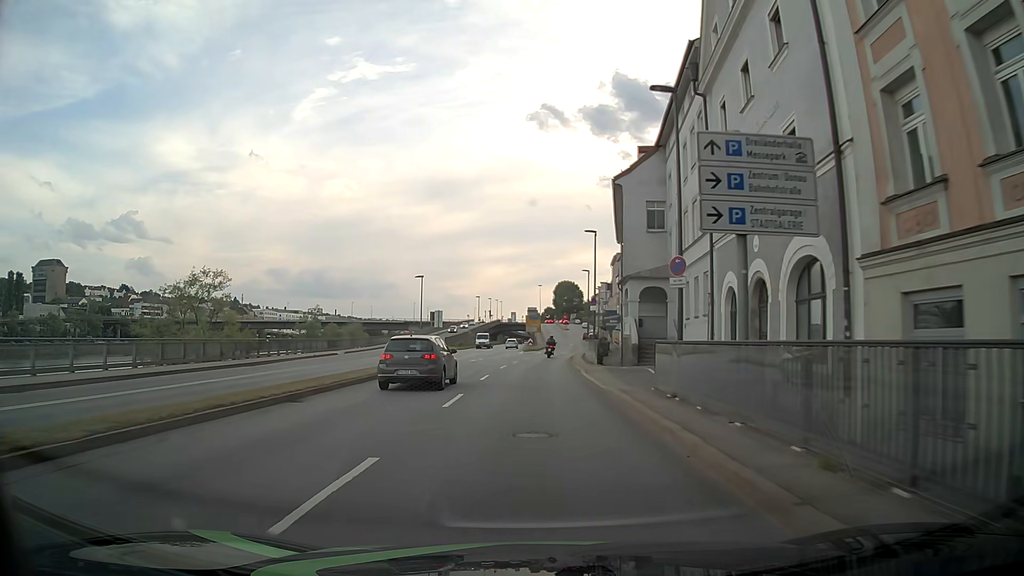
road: primary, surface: asphalt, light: Day
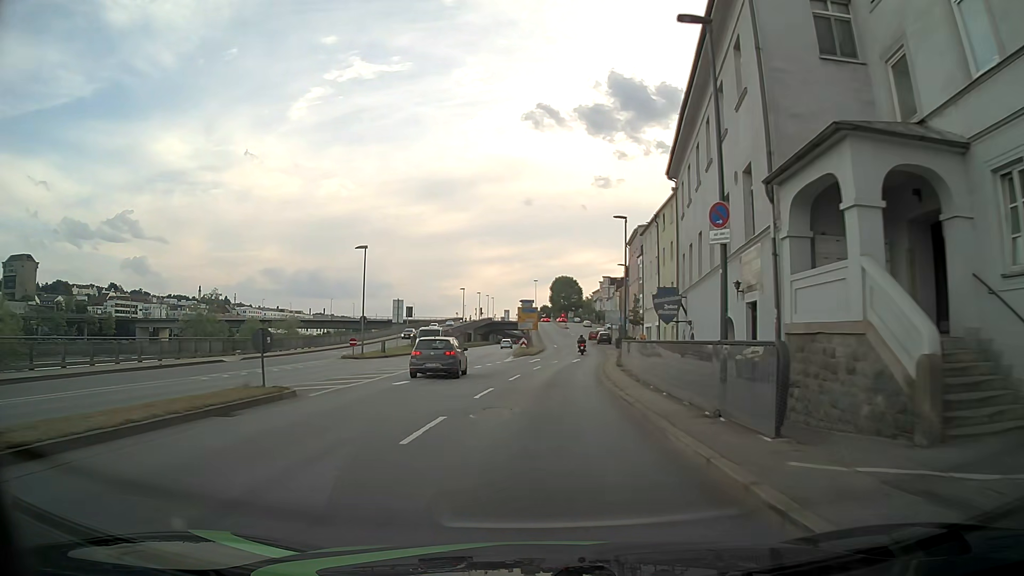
(0.0, +23.0) m; +1°
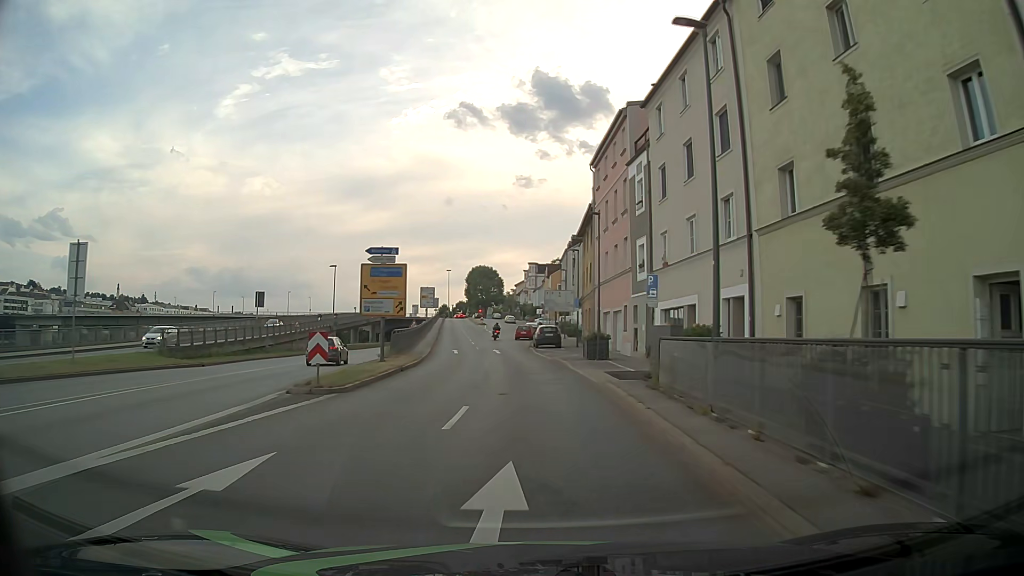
(+2.2, +38.1) m; +7°
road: primary_link
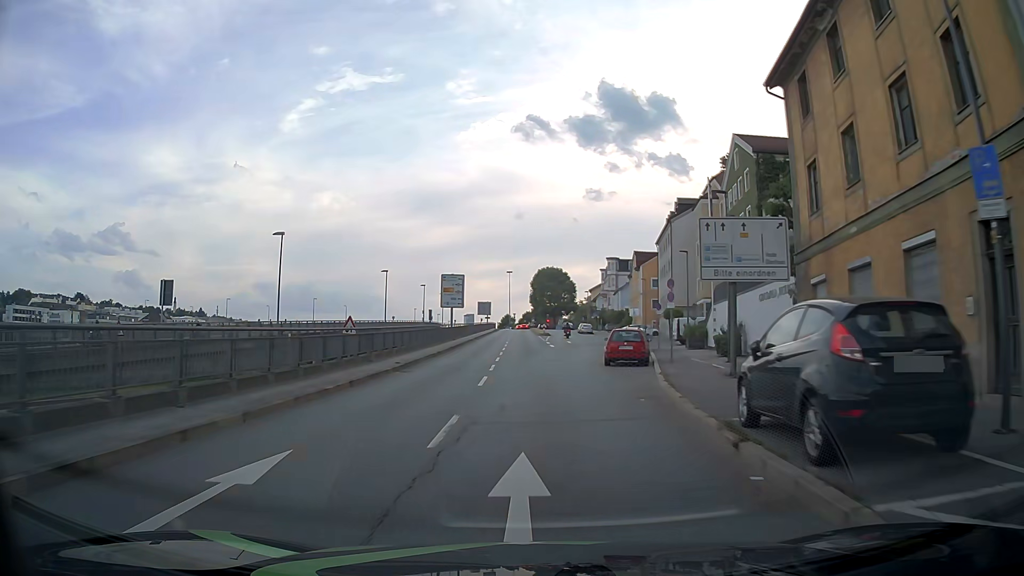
(-1.6, +37.8) m; -6°
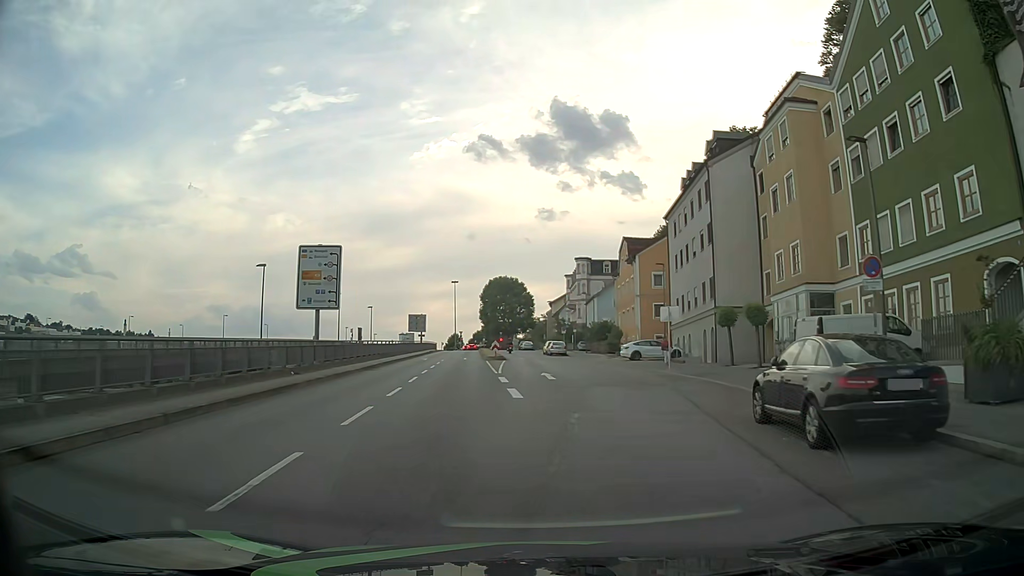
(+0.3, +29.8) m; +4°
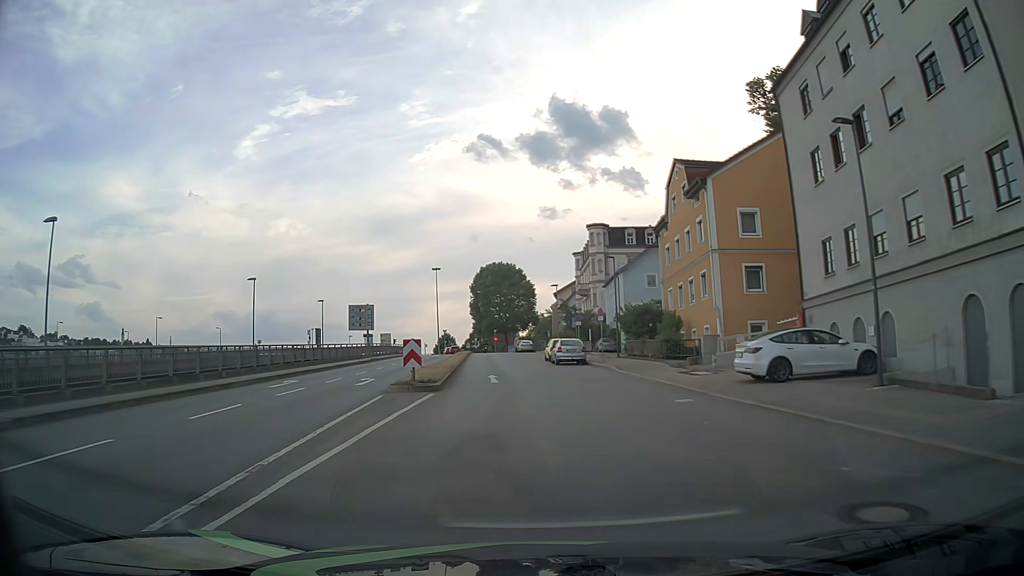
(+0.7, +29.7) m; 0°
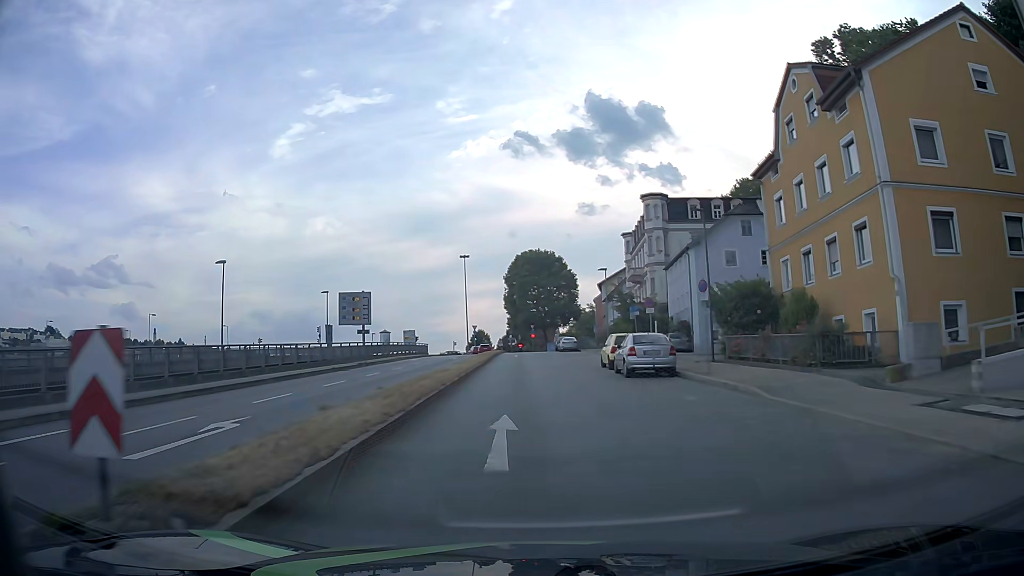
(-0.5, +15.0) m; -4°
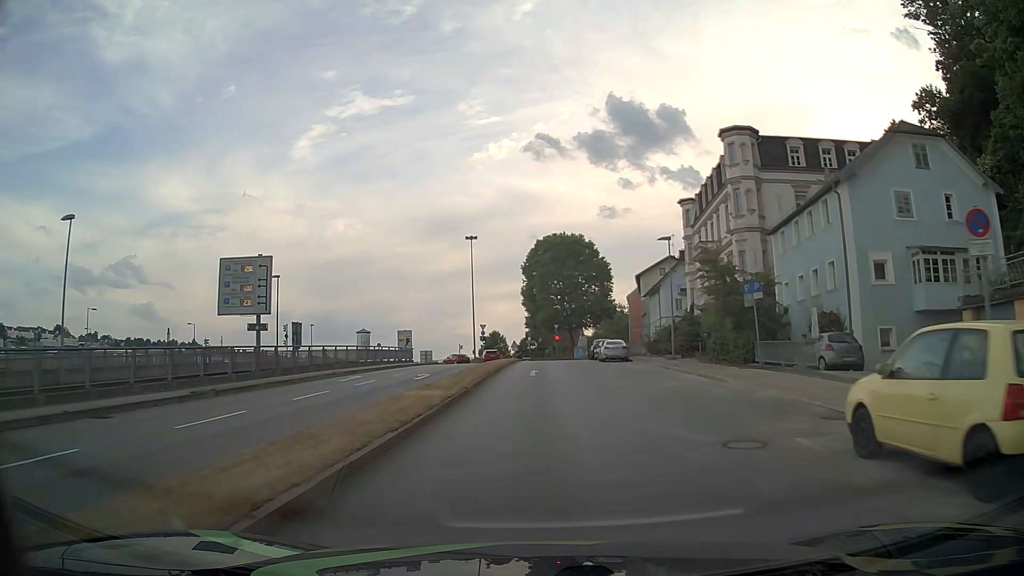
(-0.4, +22.6) m; -2°
(0, +10) (0, +20) (+1, +30) (+1, +40) (+1, +50) (+2, +60) (+1, +70) (-1, +80) (-7, +88) (-16, +93) m
